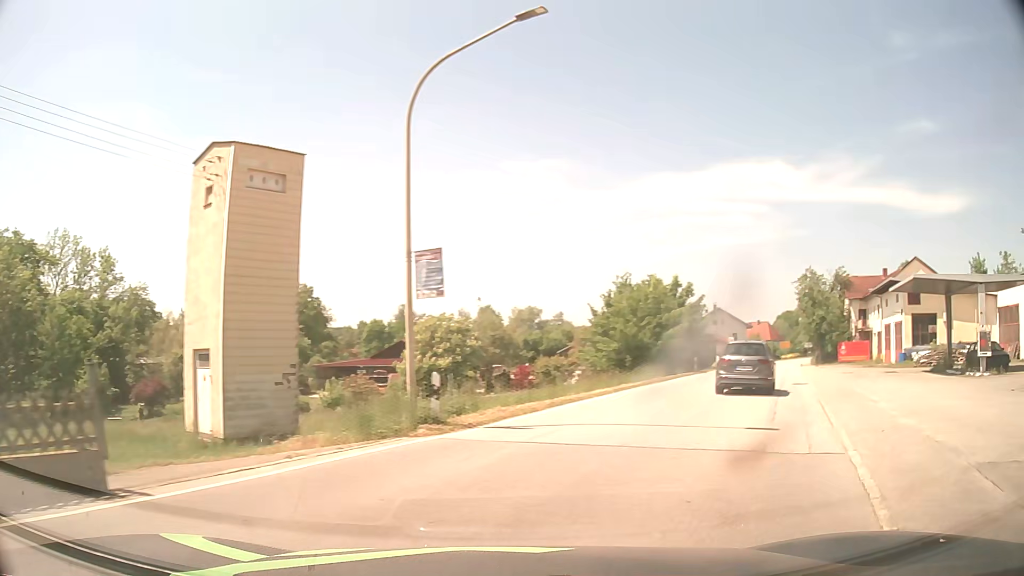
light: Day
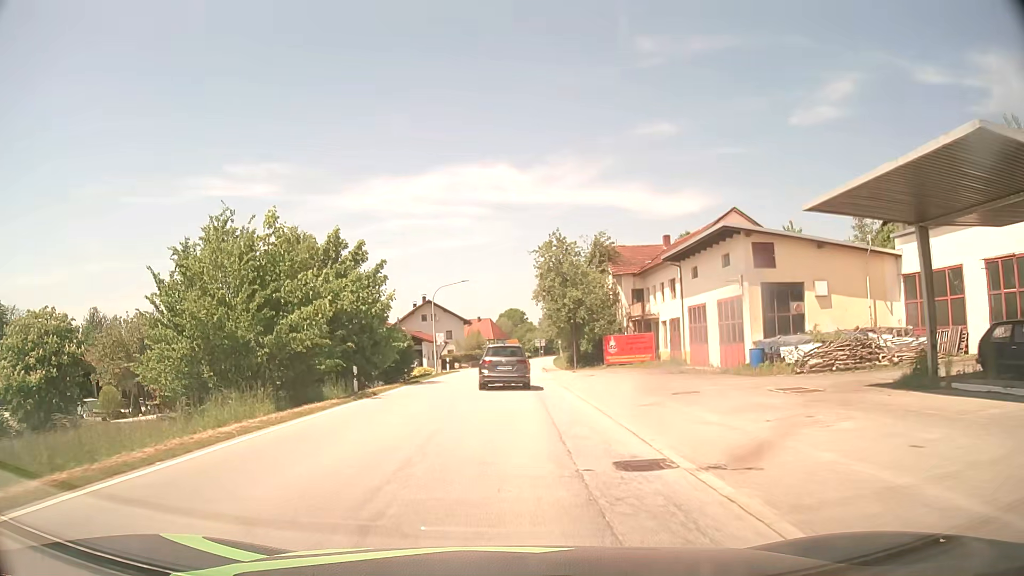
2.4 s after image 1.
(+7.9, +20.7) m; +25°
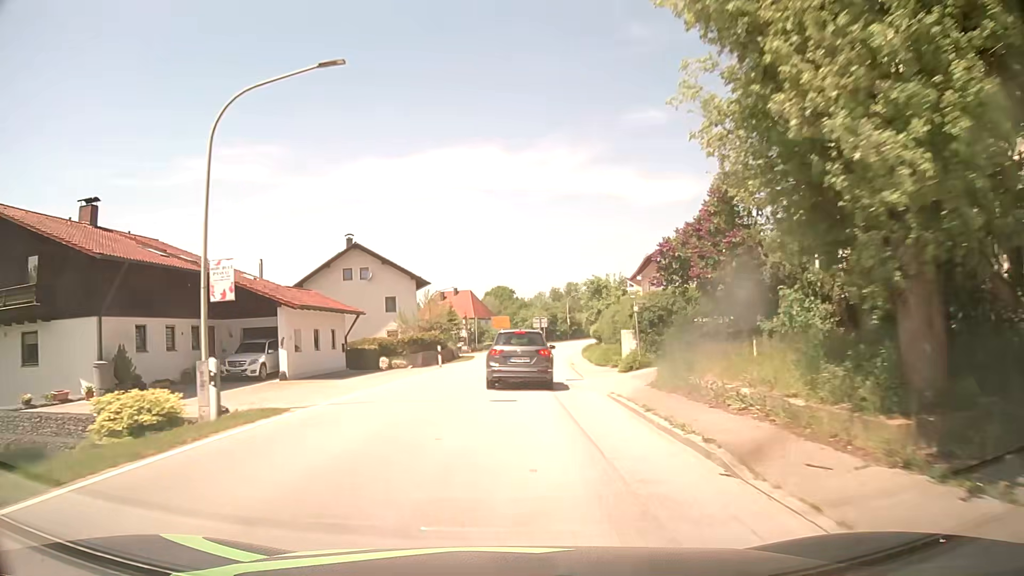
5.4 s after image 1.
(+0.3, +41.2) m; +1°
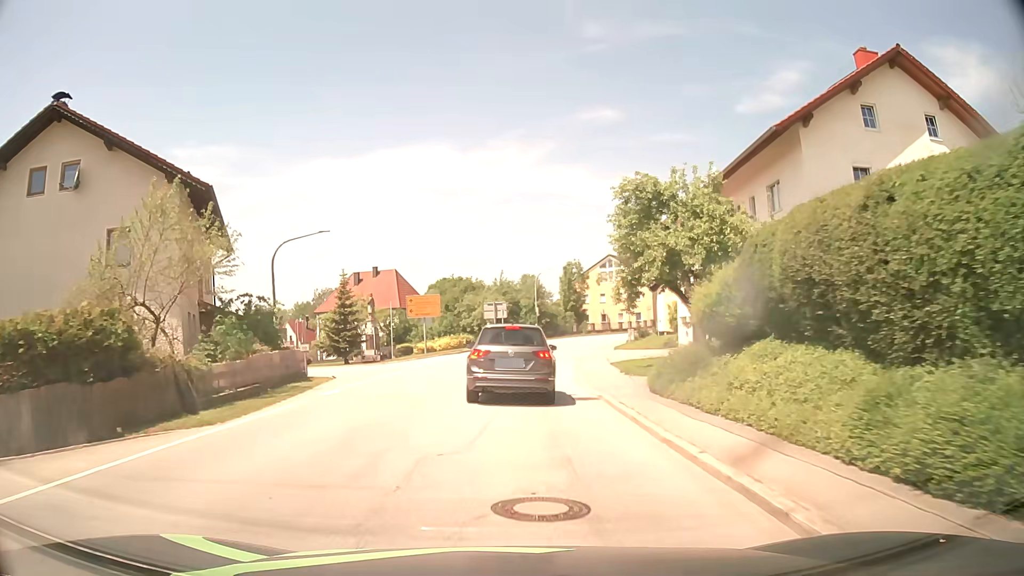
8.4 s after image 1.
(+1.3, +34.8) m; +4°
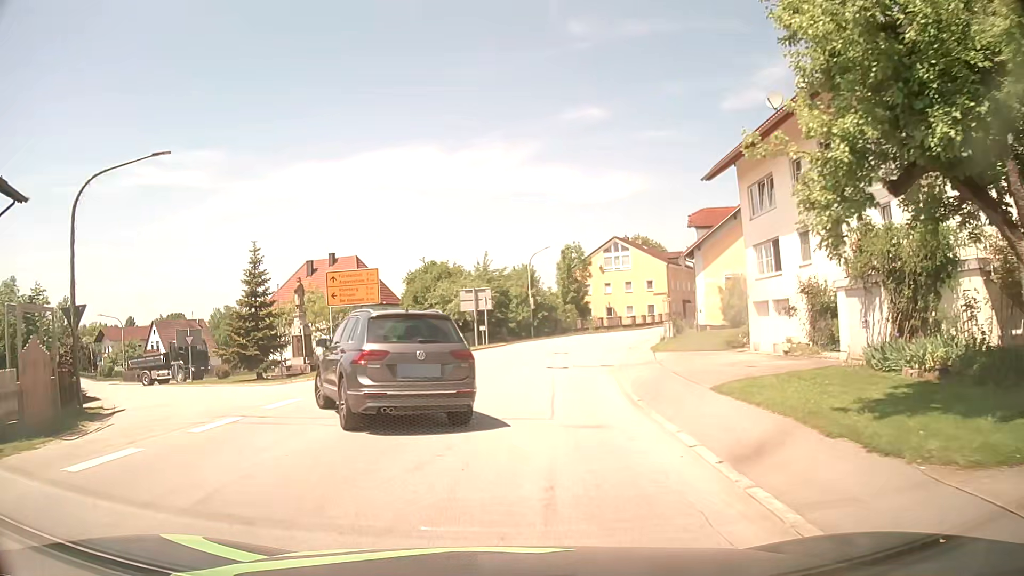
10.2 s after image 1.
(+0.2, +15.5) m; +1°
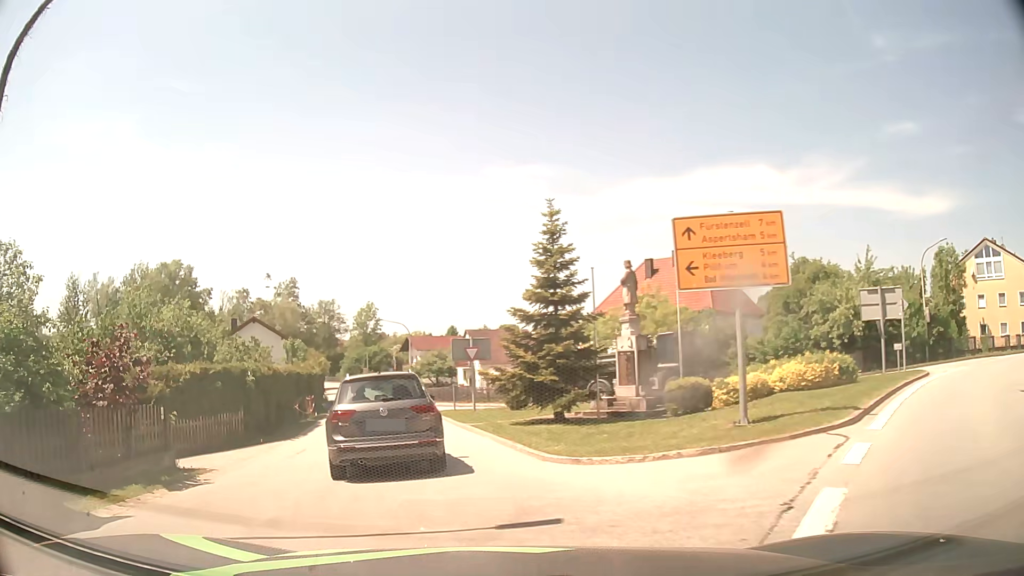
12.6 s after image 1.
(-3.0, +13.1) m; -31°
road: tertiary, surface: asphalt
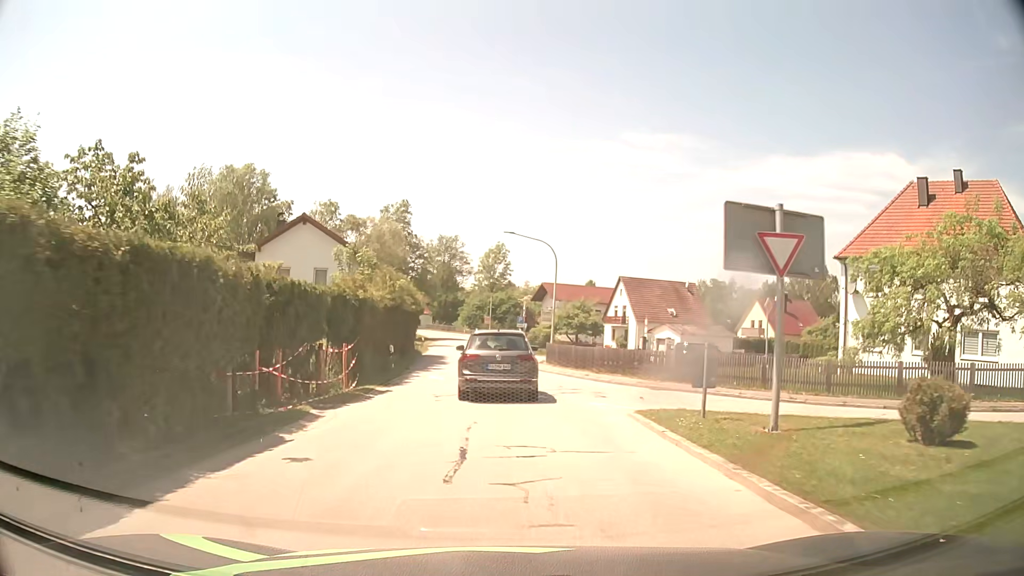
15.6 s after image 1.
(-3.3, +22.8) m; -9°
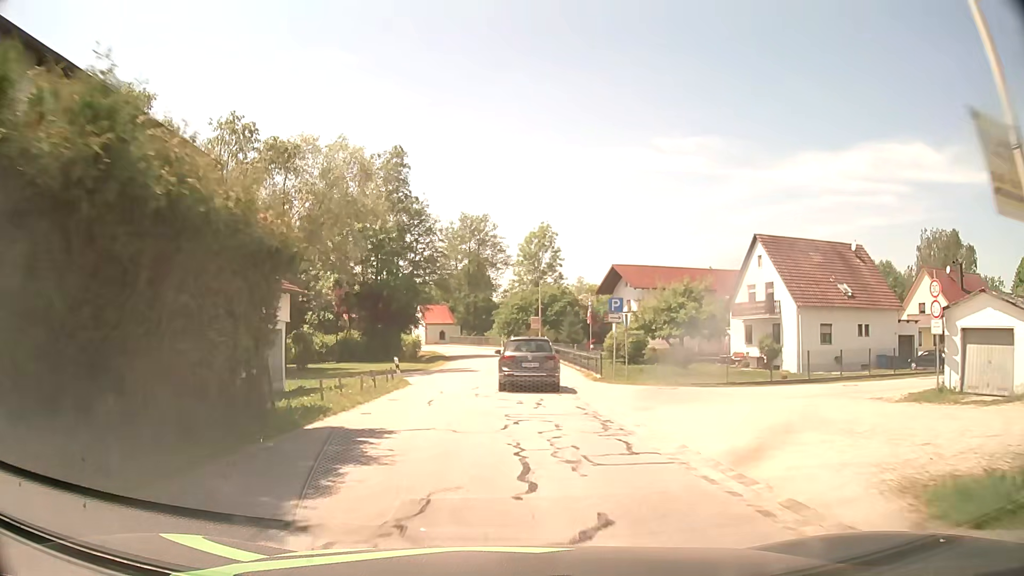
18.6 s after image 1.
(-1.3, +33.9) m; -4°
